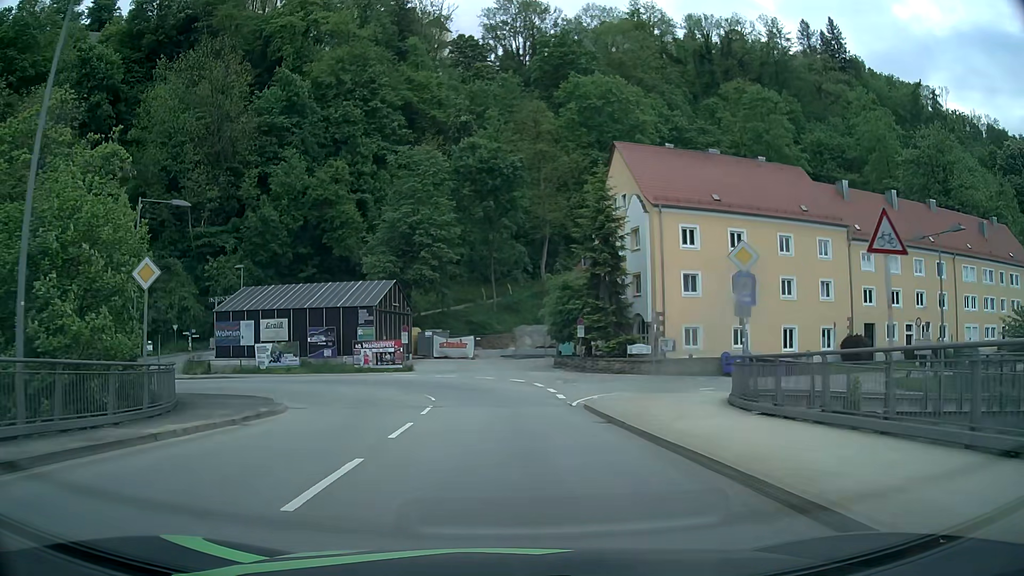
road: primary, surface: asphalt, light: Day
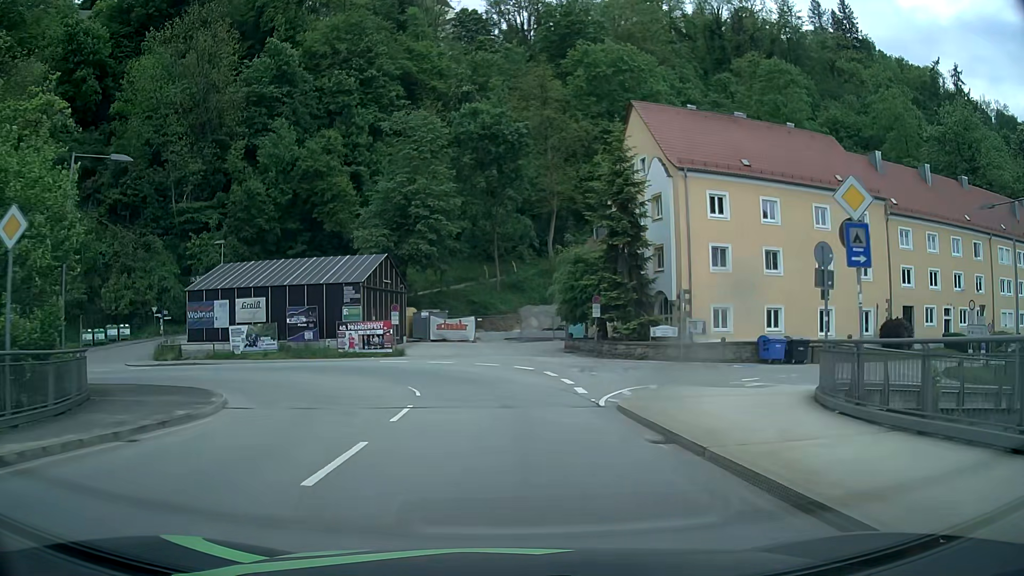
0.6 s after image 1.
(0.0, +5.4) m; -1°
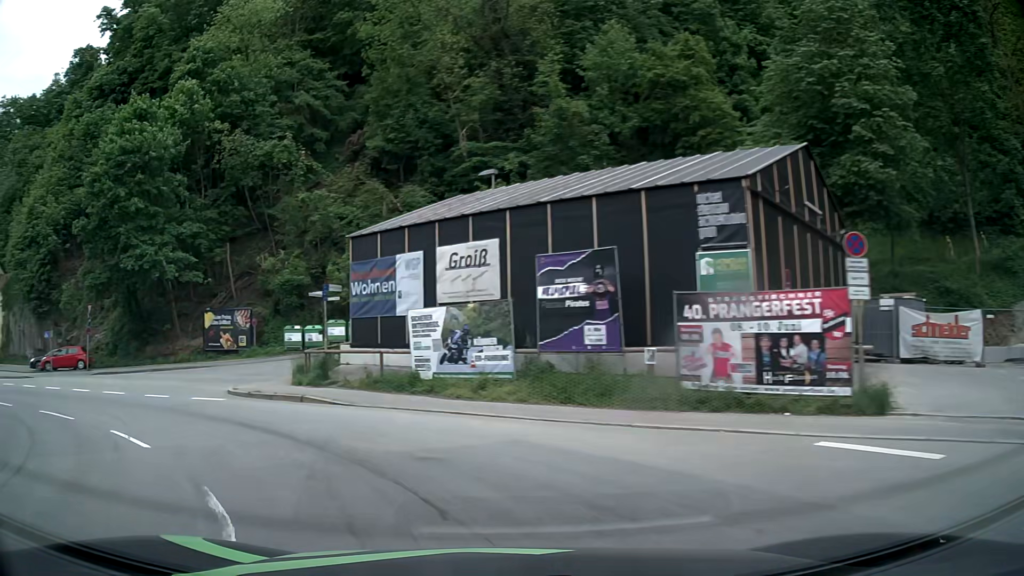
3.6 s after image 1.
(-3.9, +27.2) m; -32°
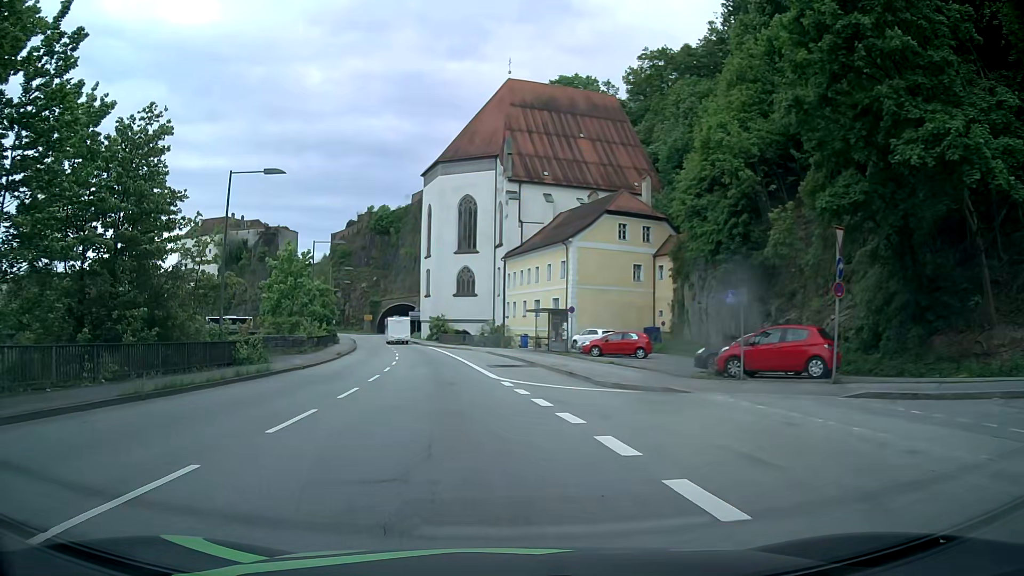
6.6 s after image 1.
(-14.1, +19.8) m; -63°
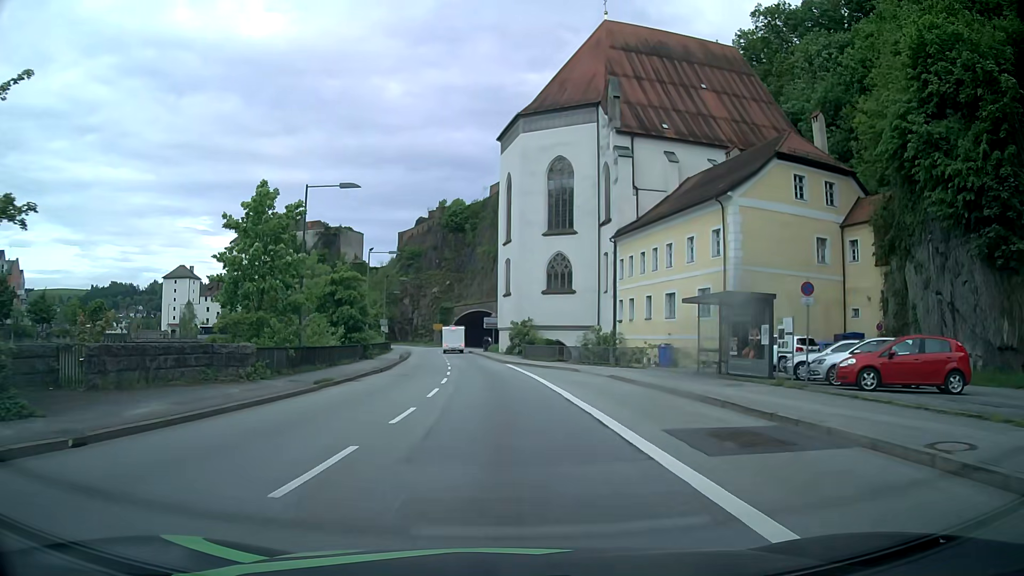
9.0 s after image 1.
(-2.1, +21.9) m; -8°
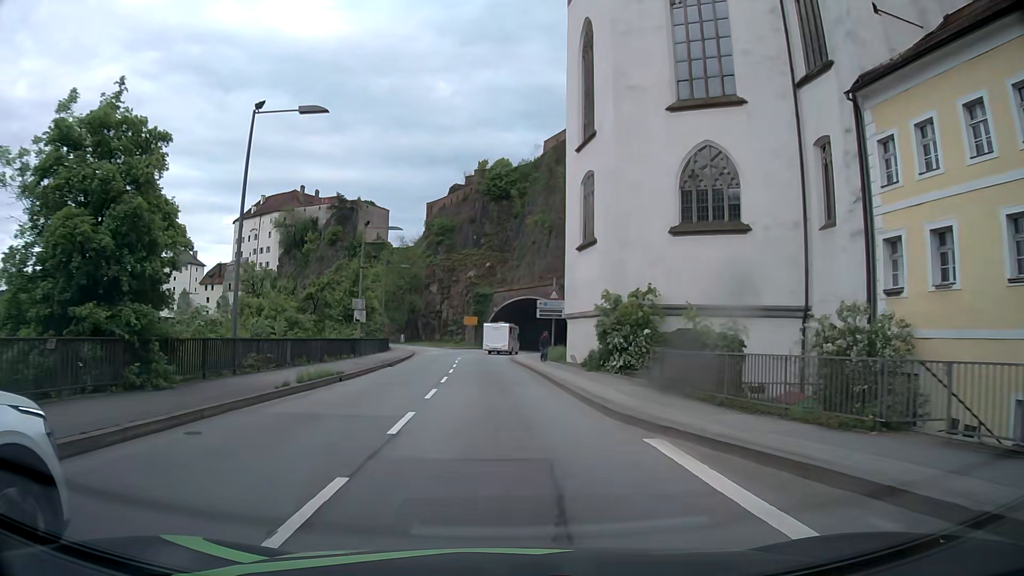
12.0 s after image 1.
(-0.8, +33.2) m; -4°
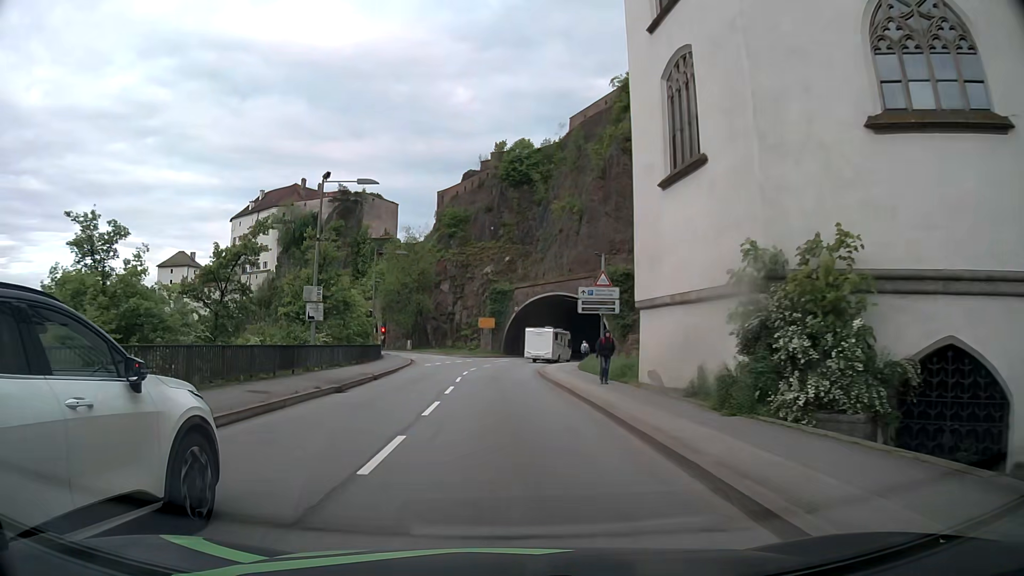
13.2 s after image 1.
(-0.2, +14.3) m; -2°
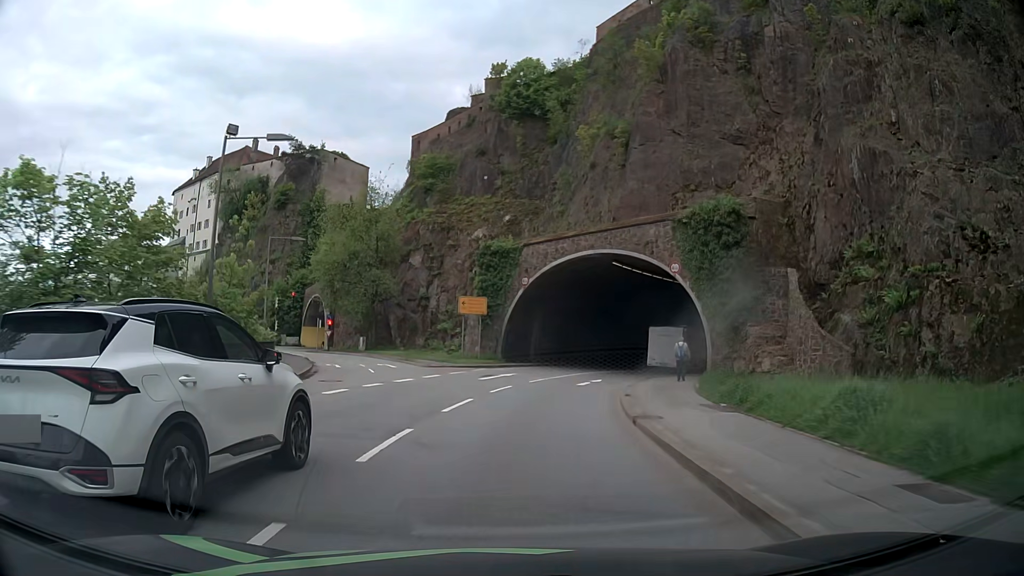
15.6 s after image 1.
(-0.5, +29.3) m; 0°
